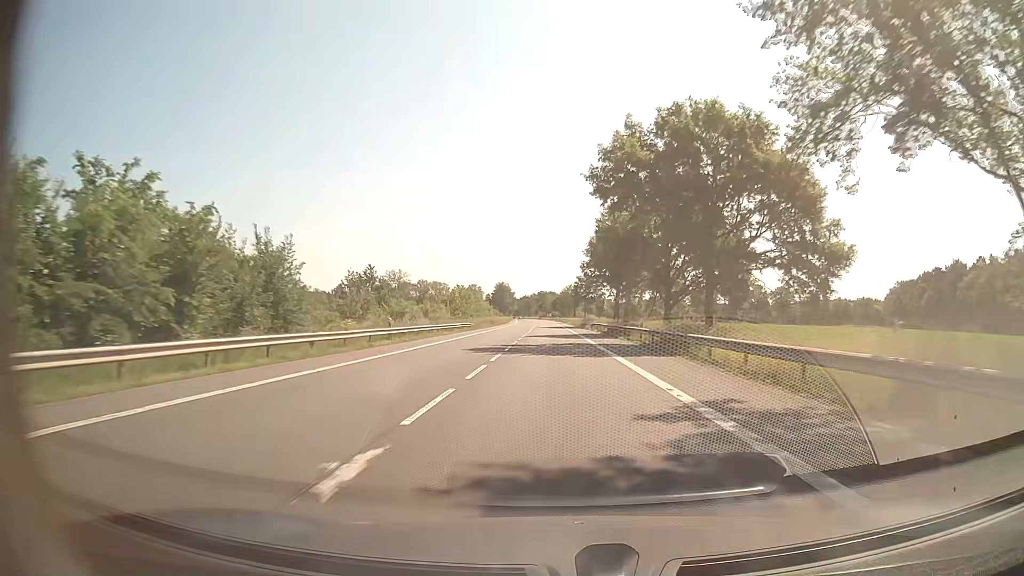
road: secondary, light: Day
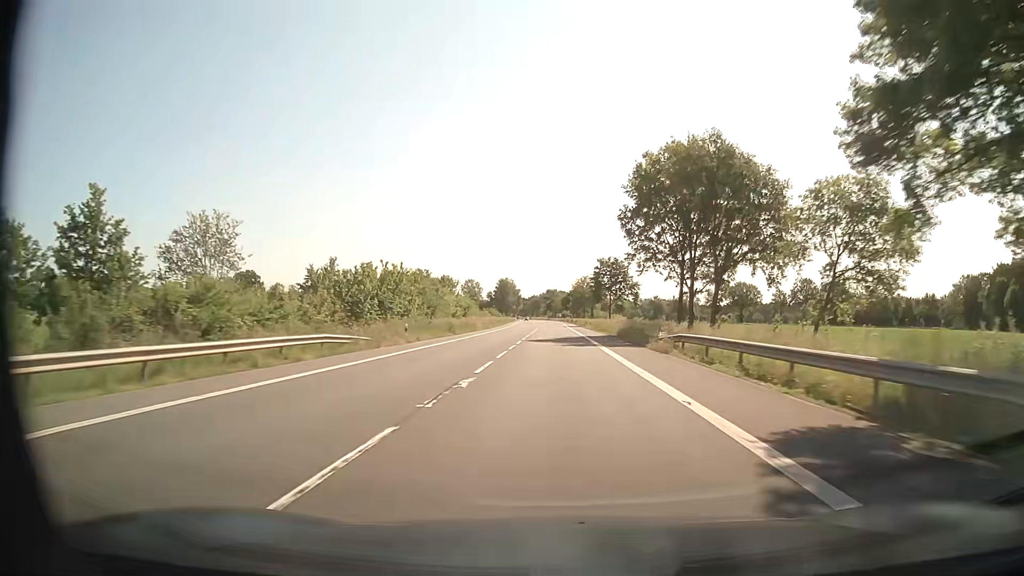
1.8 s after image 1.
(-0.3, +47.4) m; -1°
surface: asphalt
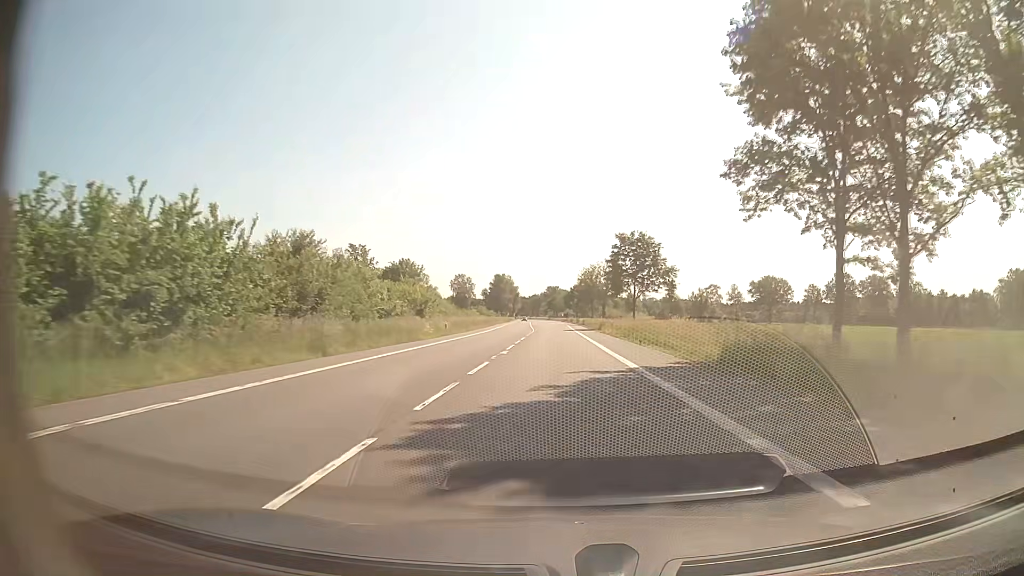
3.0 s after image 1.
(-0.1, +31.6) m; 0°
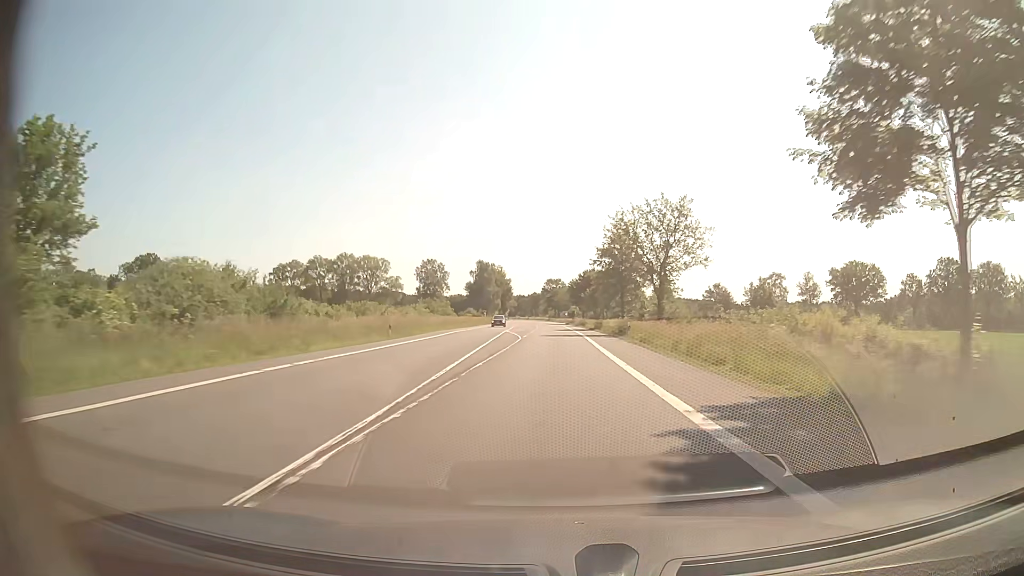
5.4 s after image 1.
(-0.1, +63.2) m; 0°
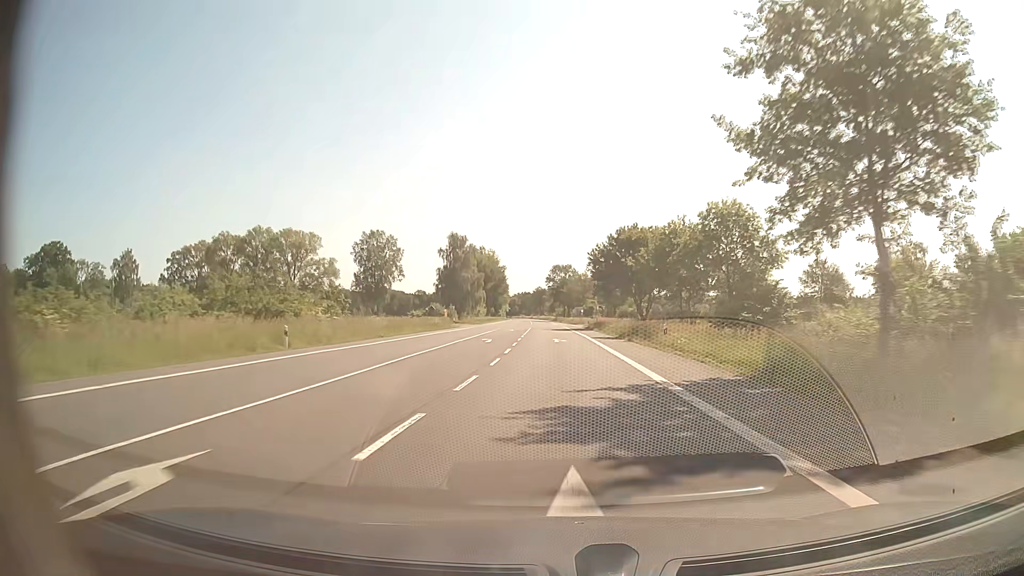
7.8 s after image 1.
(-0.3, +63.2) m; -1°
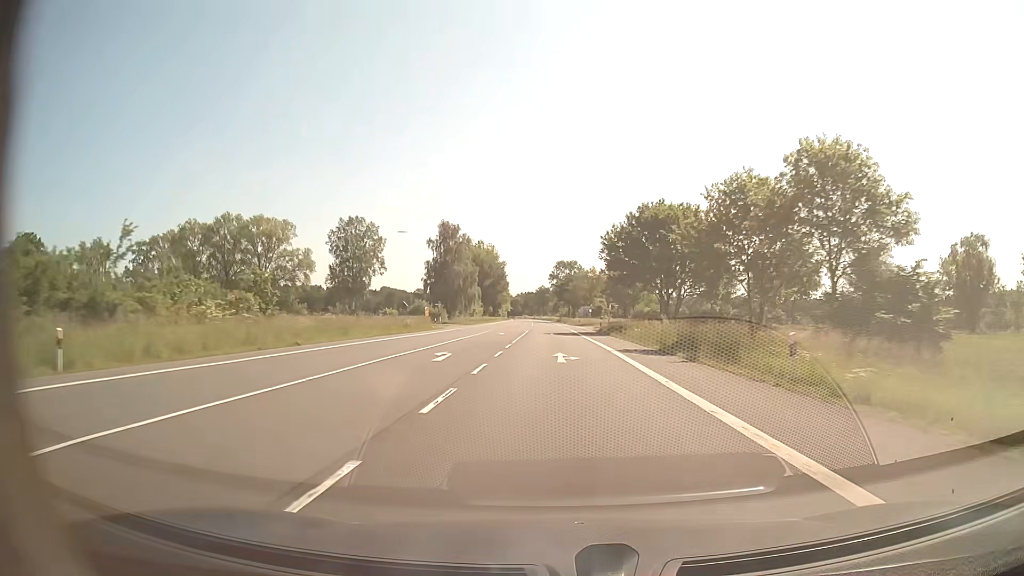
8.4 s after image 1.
(-0.1, +15.8) m; -1°
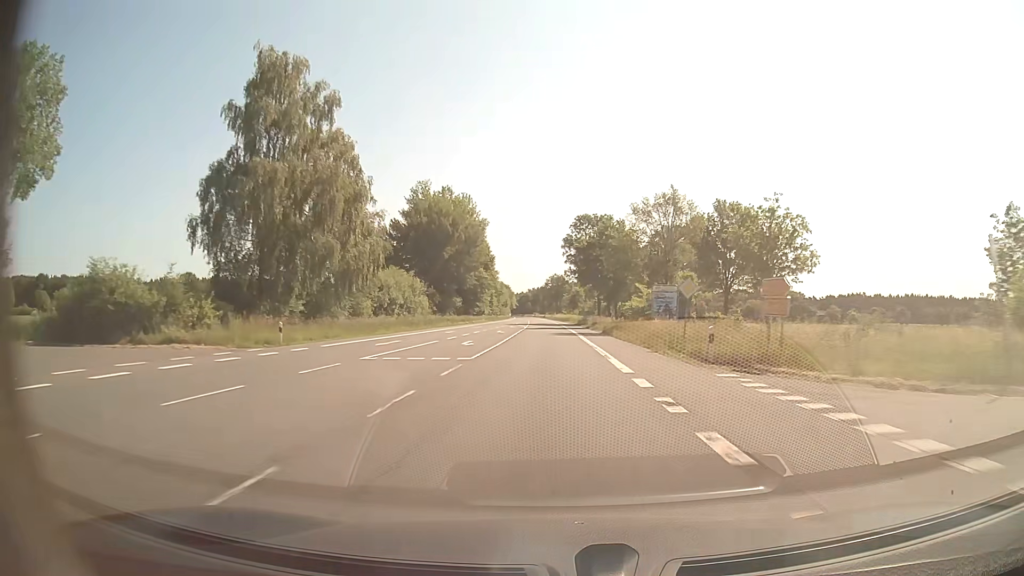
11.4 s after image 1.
(-0.5, +79.0) m; -1°
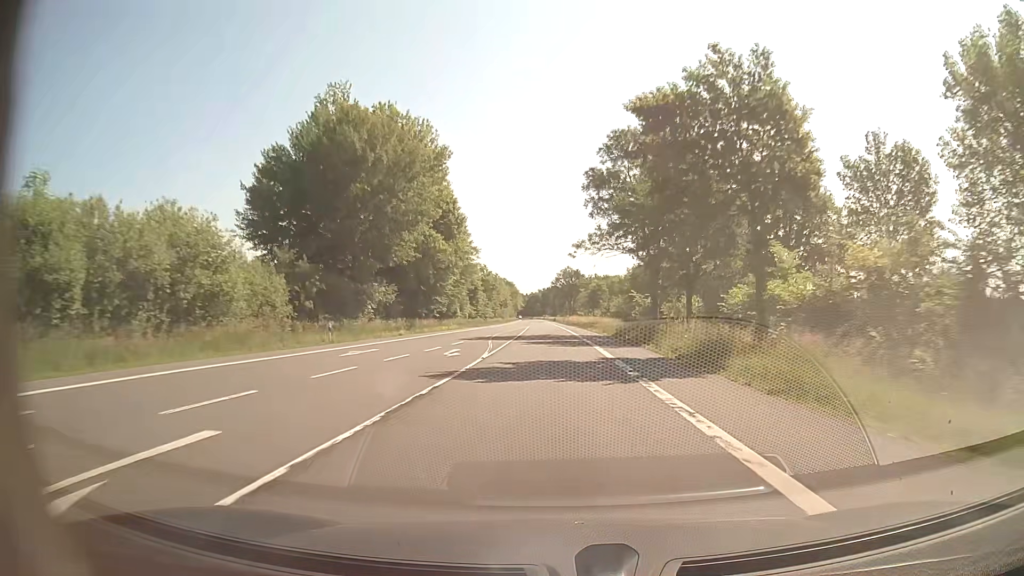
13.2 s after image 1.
(-0.6, +47.4) m; -1°
(0, +10) (0, +20) (0, +30) (0, +40) (0, +50) (-1, +60) (-1, +70) (-1, +80) (-1, +90) (-2, +100) m
